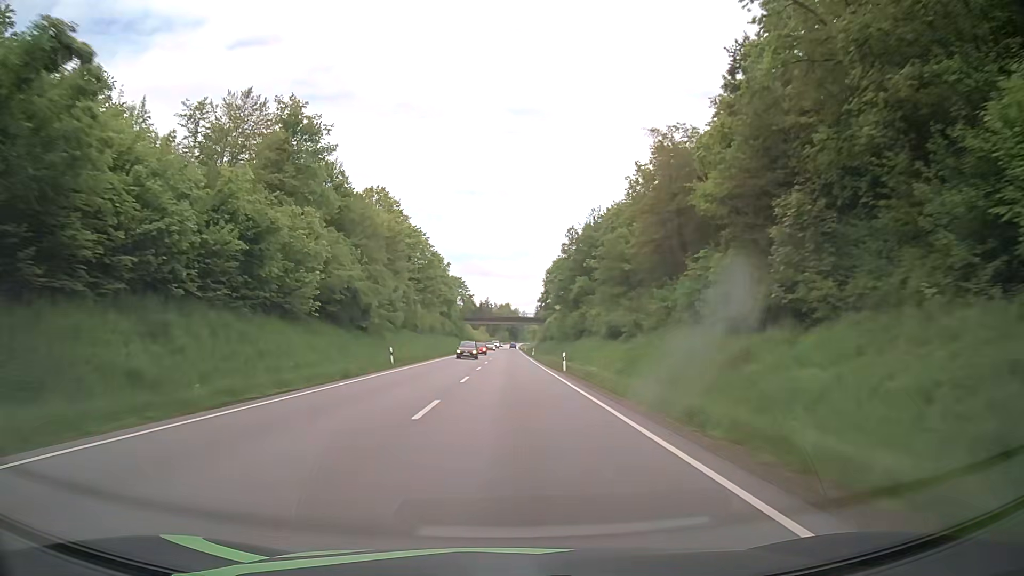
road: primary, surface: asphalt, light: Day
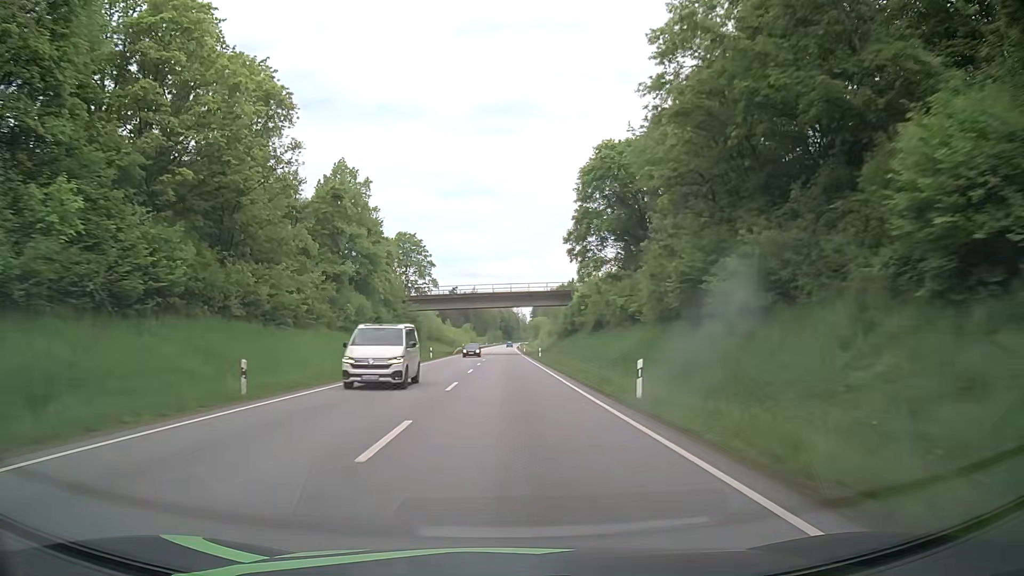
(+0.5, +76.4) m; 0°
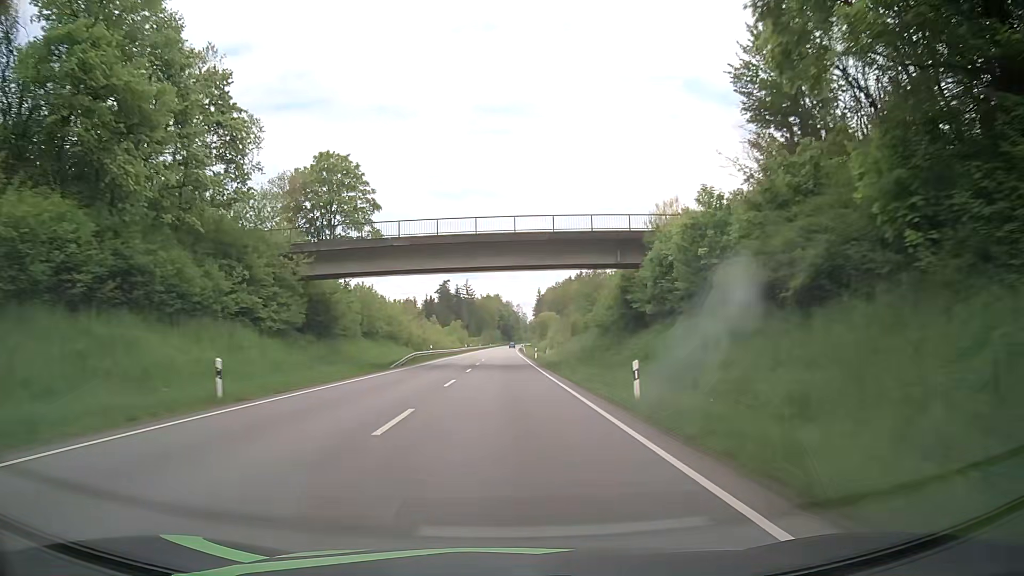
(+0.2, +45.7) m; 0°
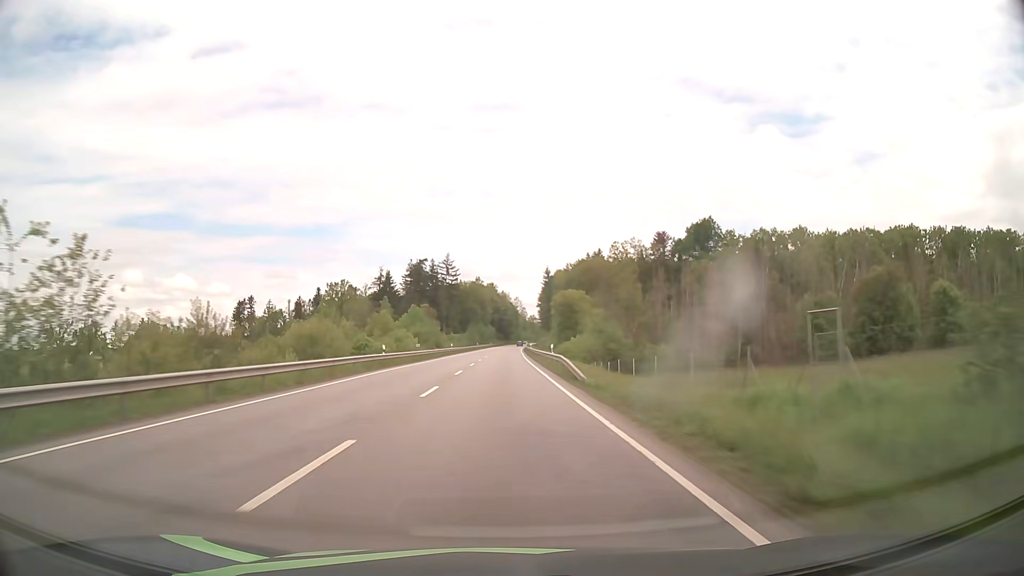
(+0.1, +76.7) m; 0°
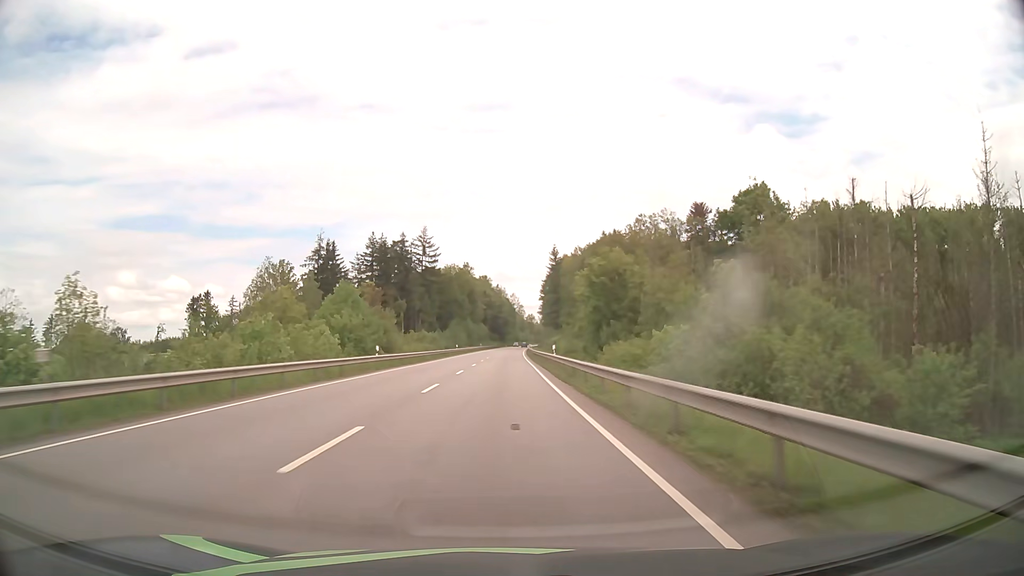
(+0.2, +46.3) m; 0°
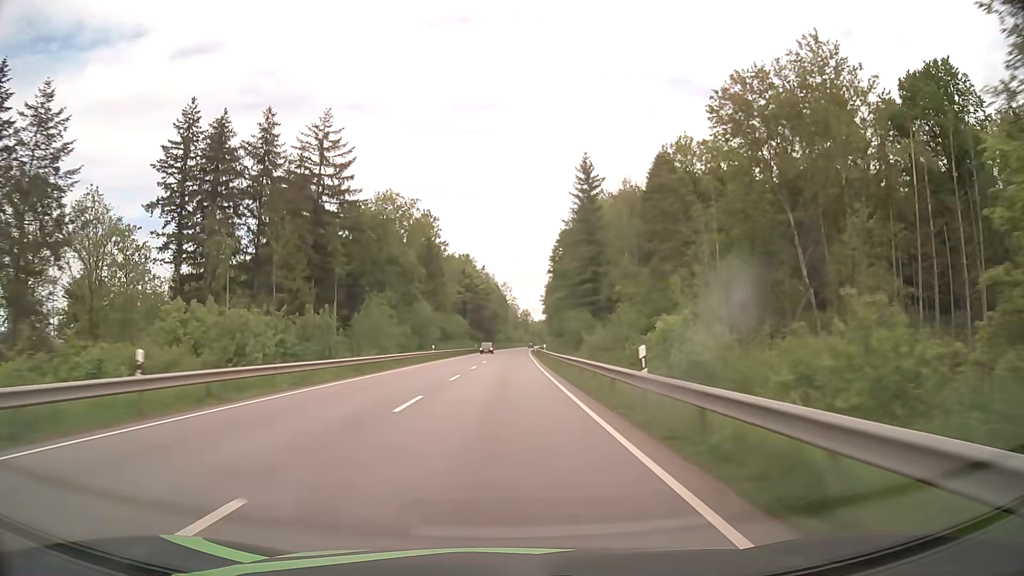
(+0.5, +77.4) m; +1°
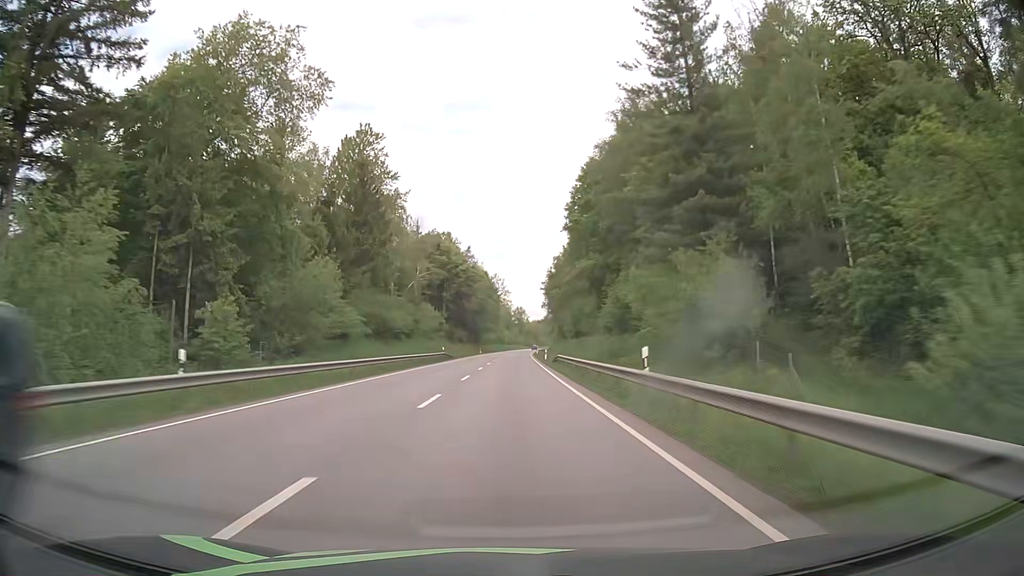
(+0.1, +46.8) m; 0°
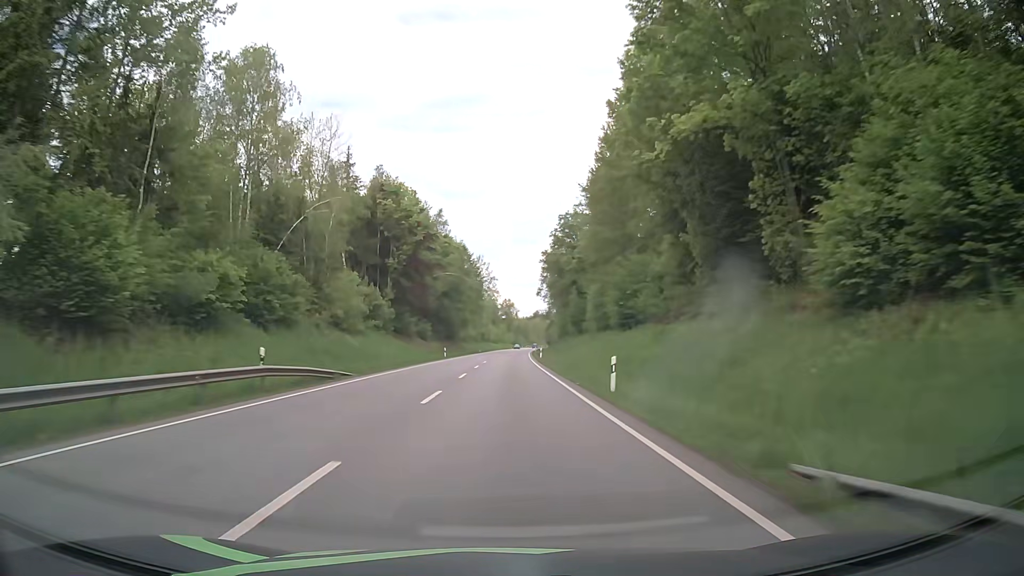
(+0.5, +47.0) m; +1°
(0, +10) (0, +20) (0, +30) (0, +40) (+1, +50) (+1, +60) (+1, +70) (+1, +80) (+2, +90) (+2, +100) m
